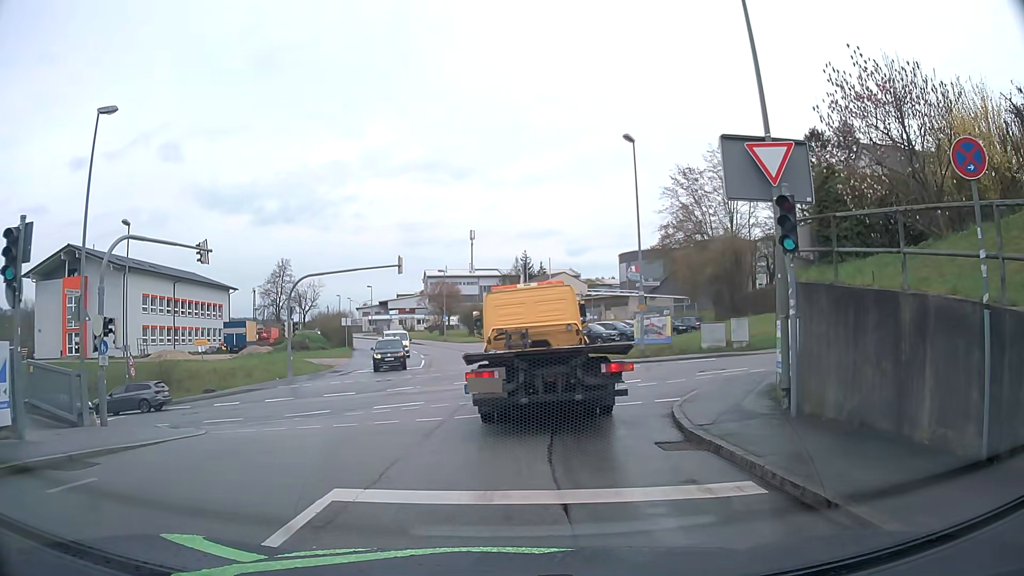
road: residential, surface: asphalt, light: Day
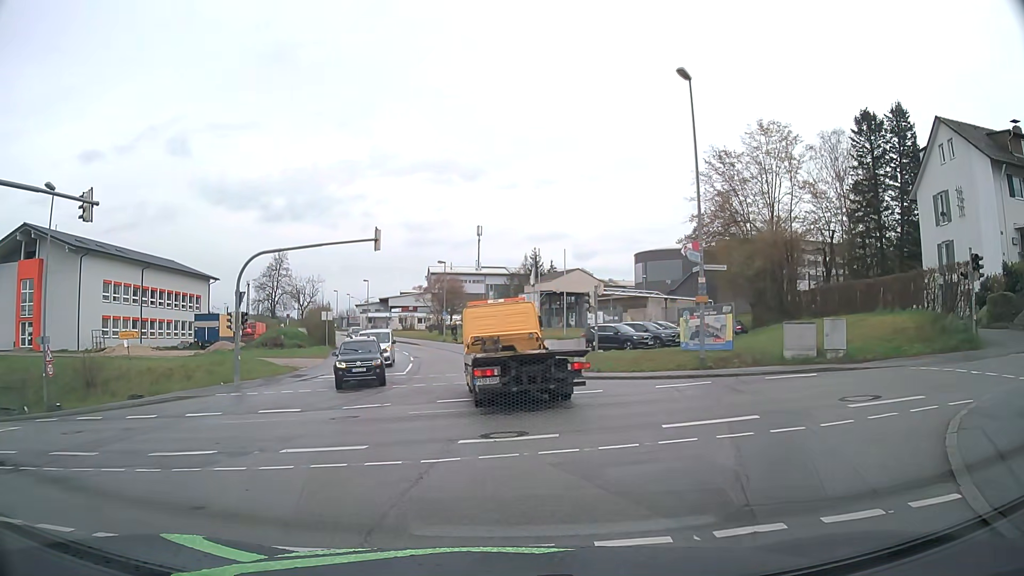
(-0.1, +8.8) m; -2°
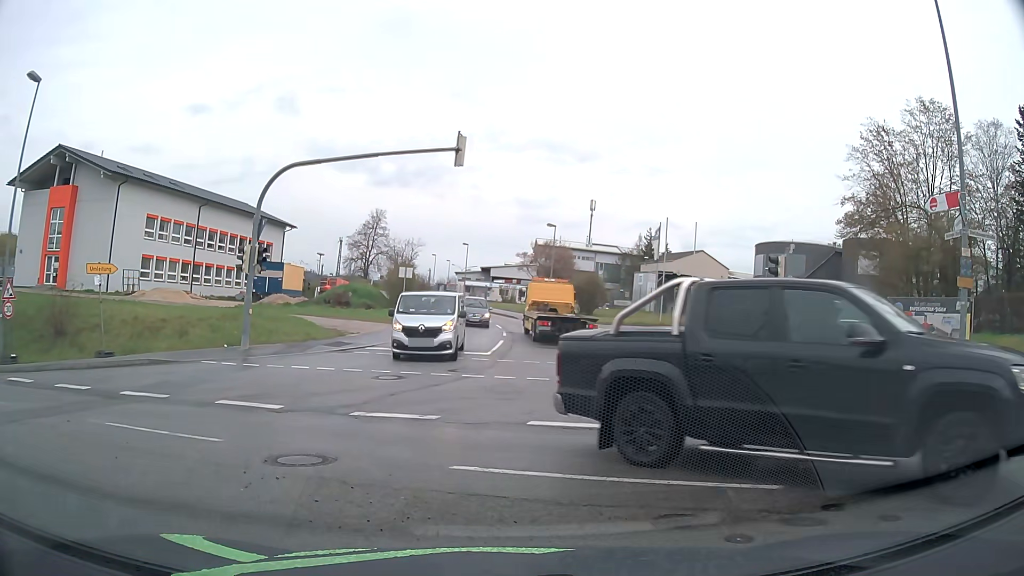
(-0.5, +9.3) m; -8°
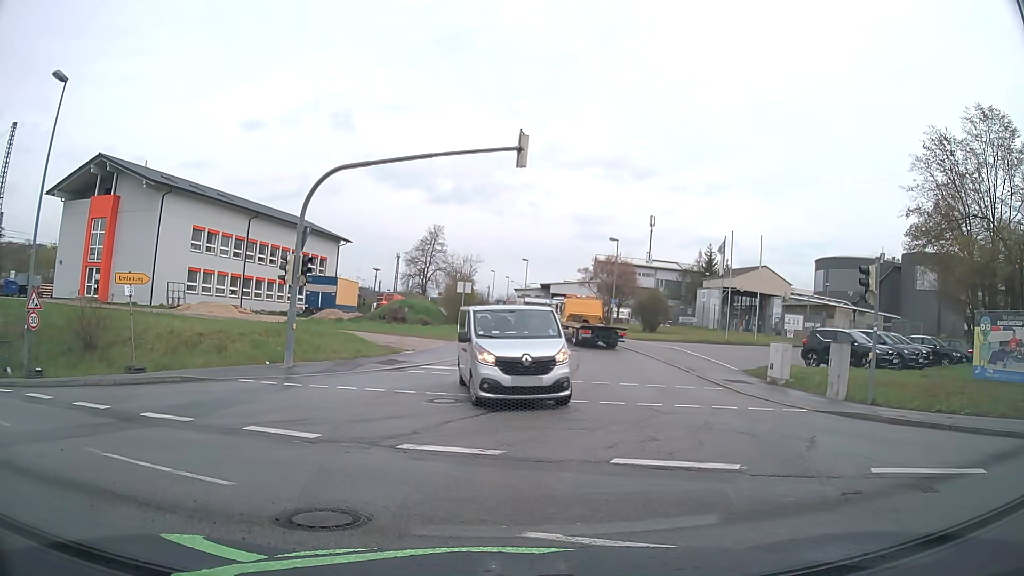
(0.0, +1.7) m; -3°
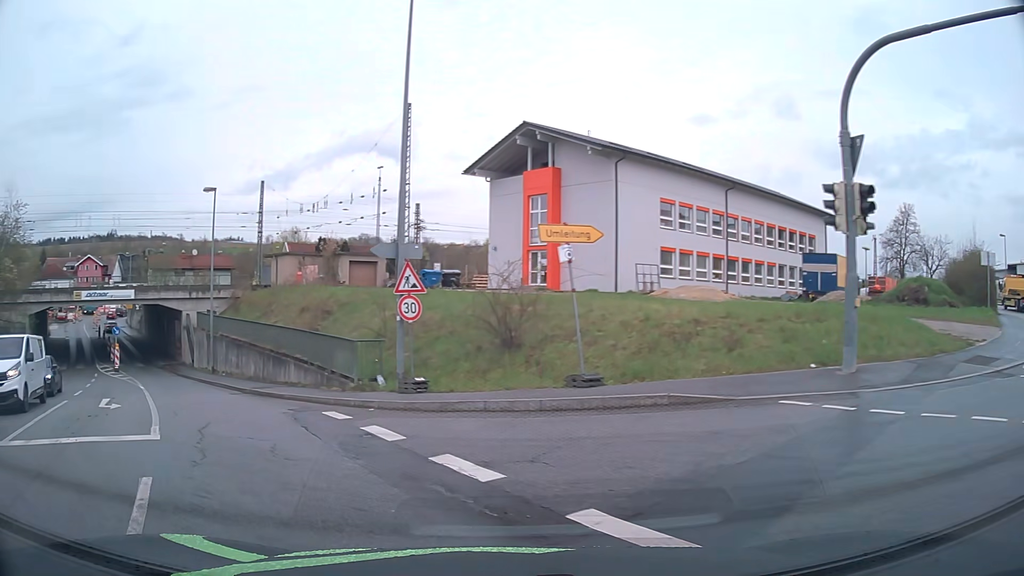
(-3.1, +8.0) m; -40°
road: tertiary
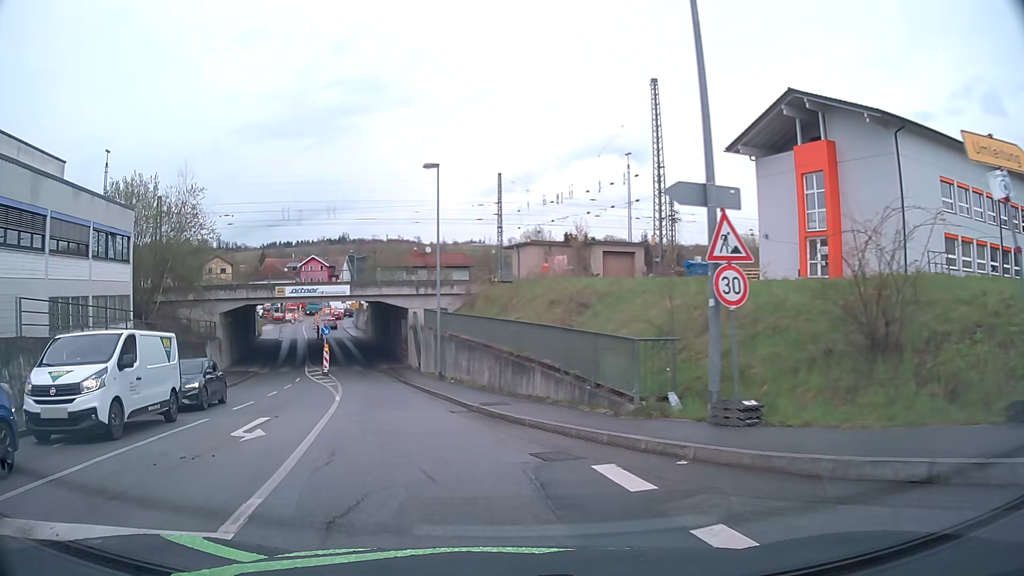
(-1.4, +6.0) m; -23°
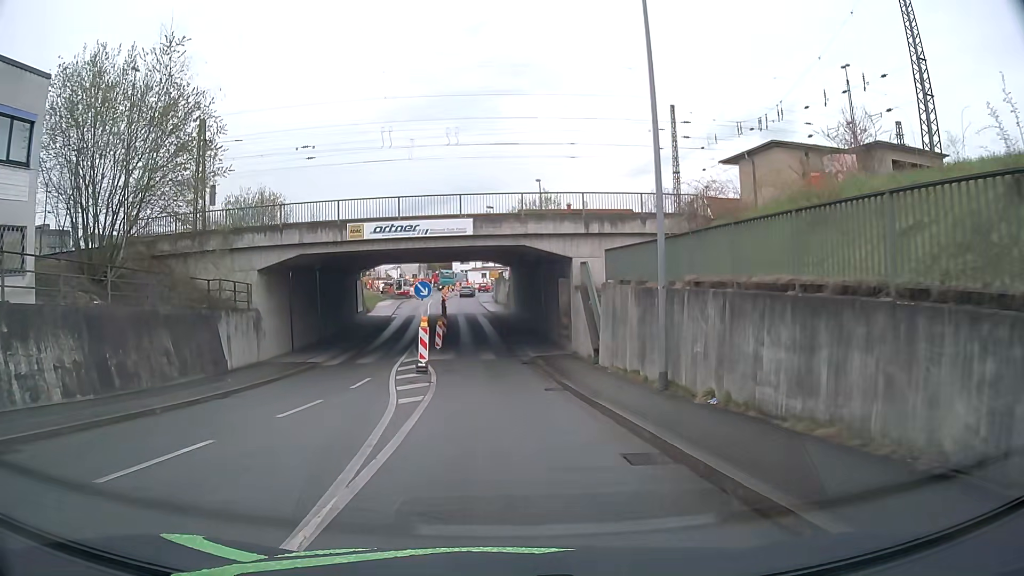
(-3.0, +18.3) m; -12°
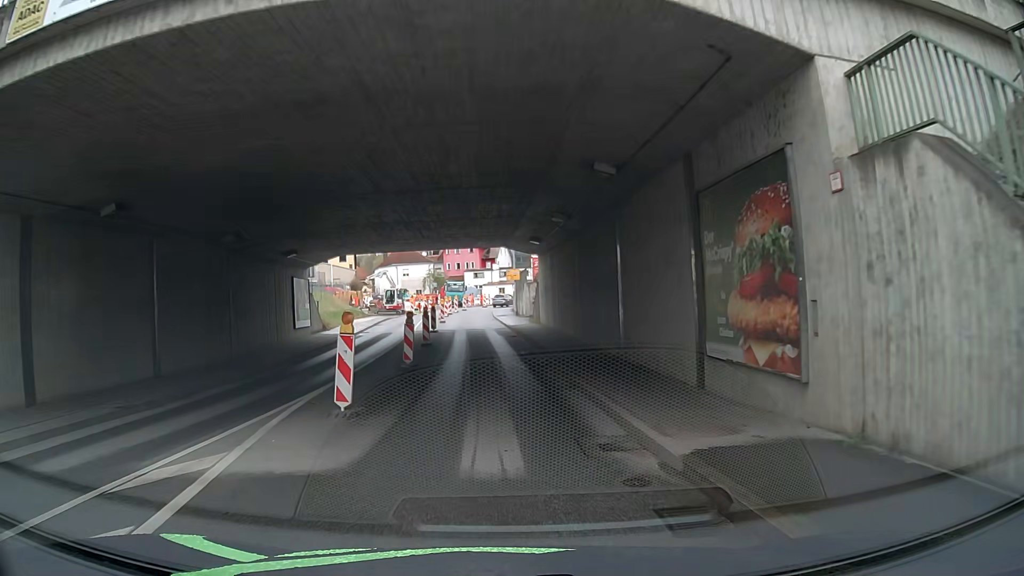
(-0.7, +21.8) m; -3°
